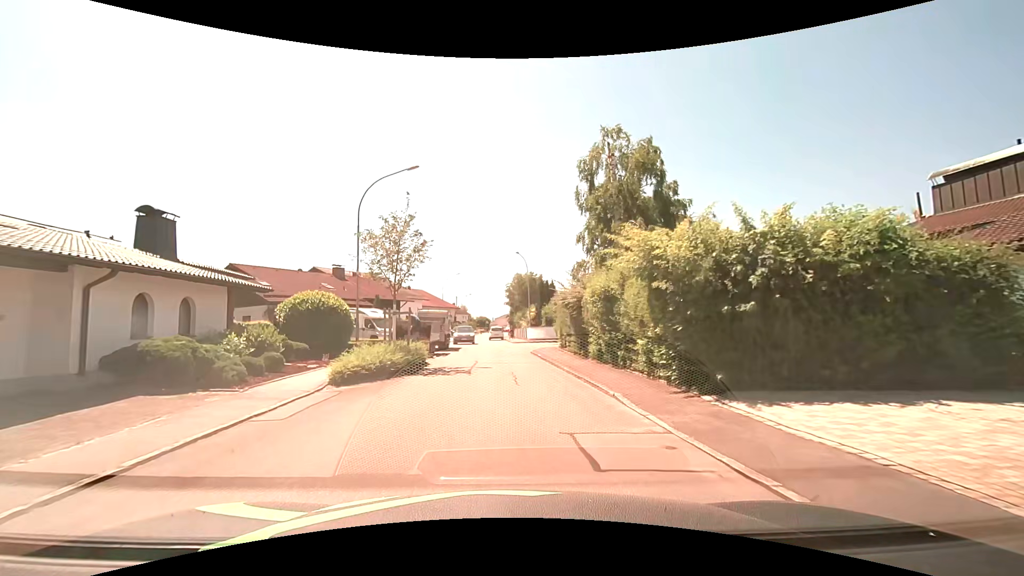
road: residential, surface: asphalt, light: Day
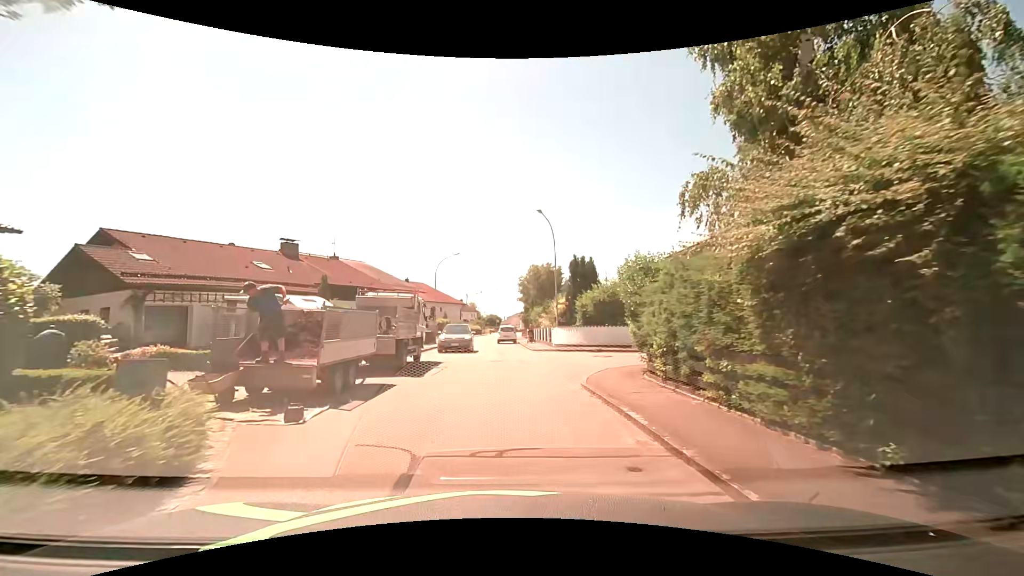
(-0.1, +15.0) m; -2°
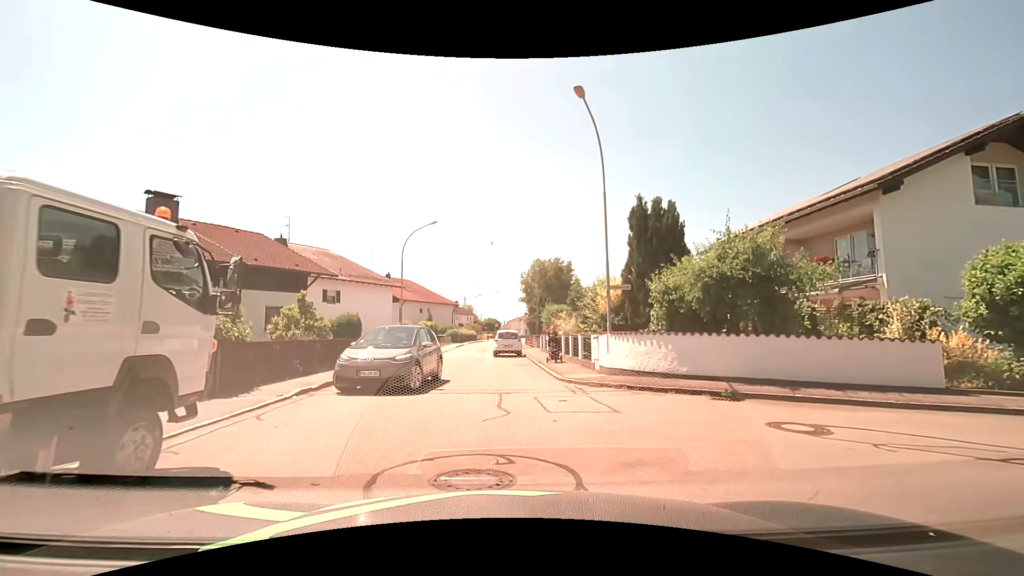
(0.0, +14.4) m; +1°
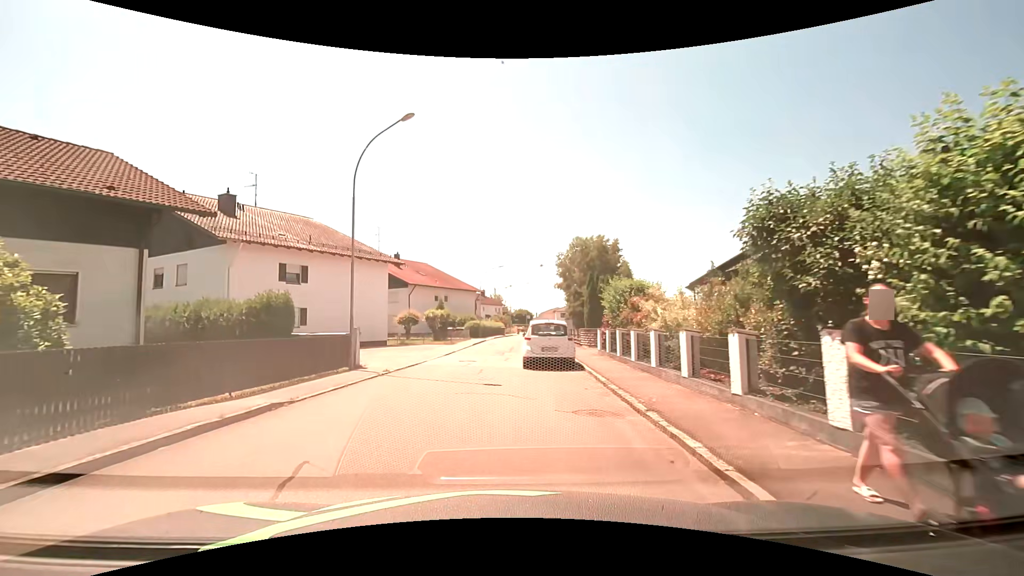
(-0.5, +14.1) m; -5°
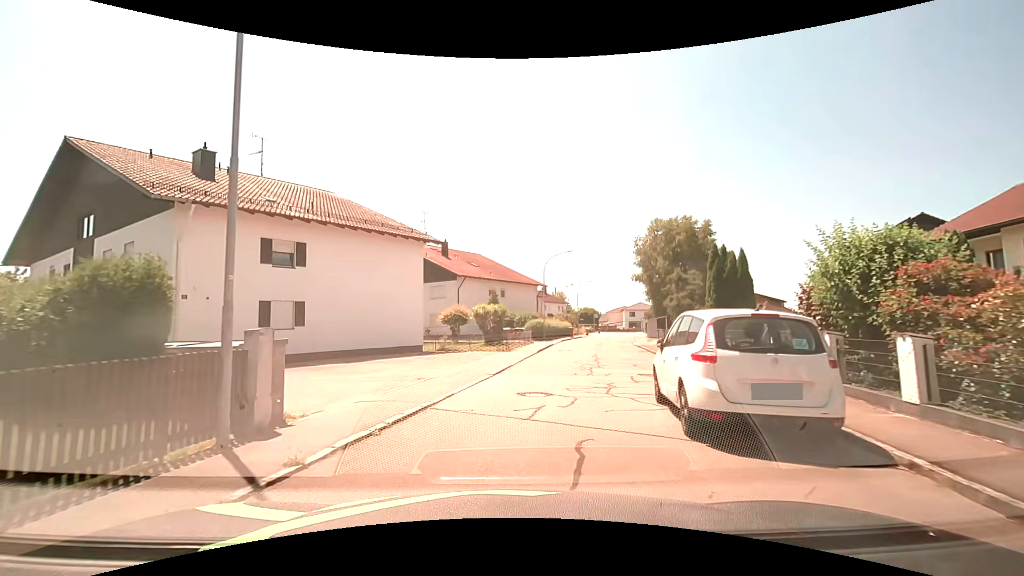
(-0.7, +10.6) m; -7°
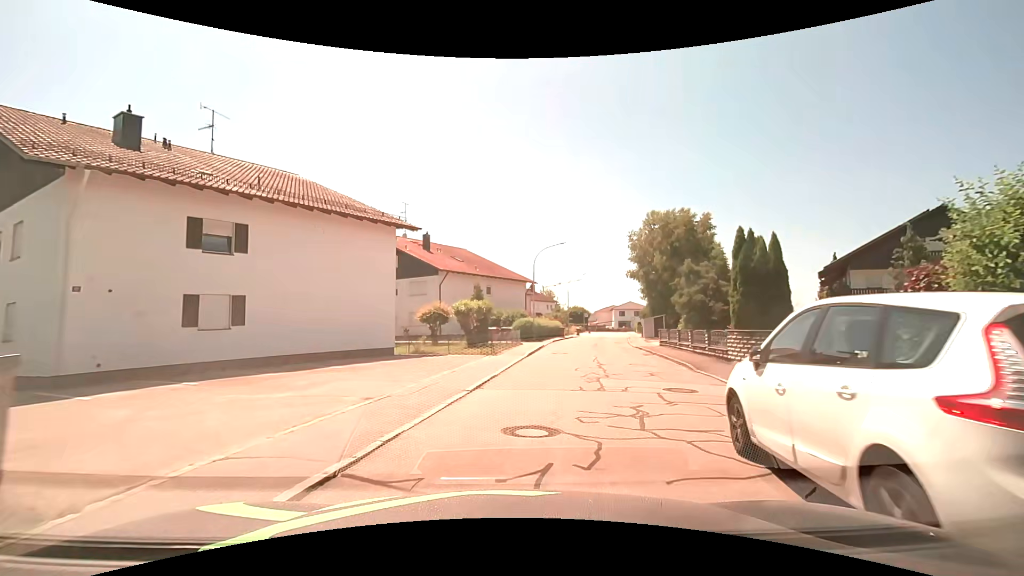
(0.0, +3.9) m; +1°
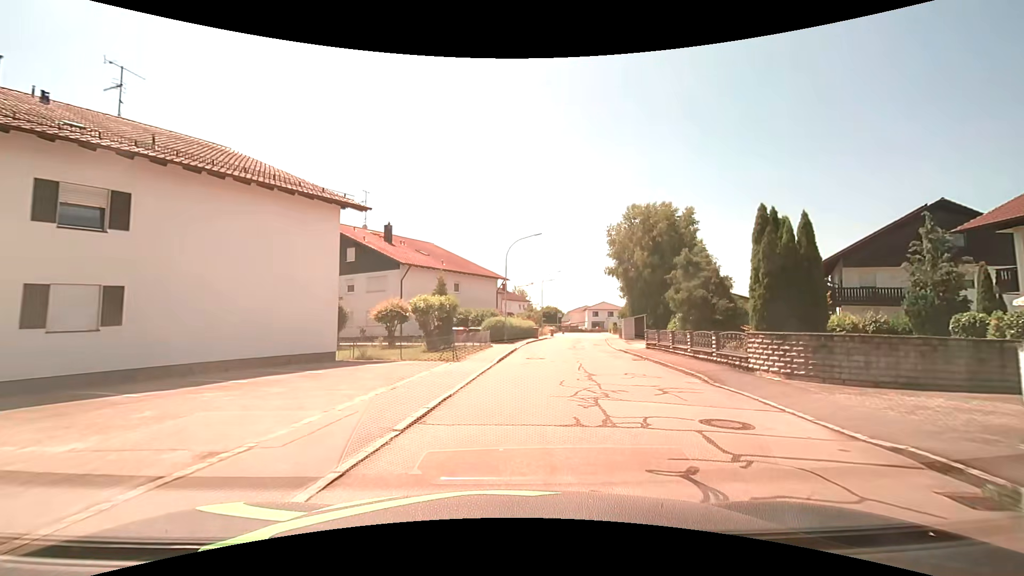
(+0.1, +4.0) m; +3°
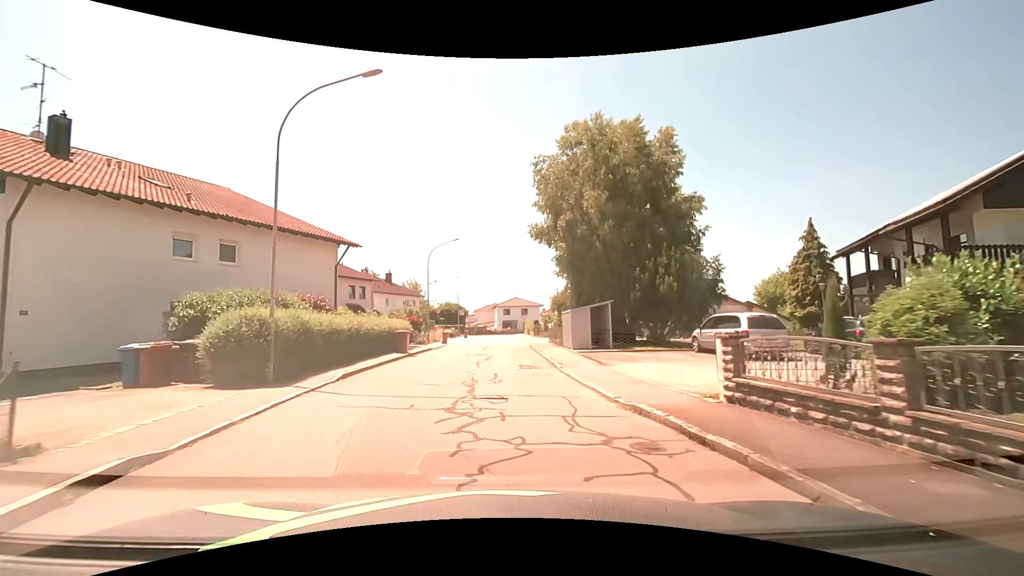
(+3.1, +22.3) m; +11°
(0, +10) (0, +20) (0, +30) (0, +40) (-1, +50) (-1, +60) (-1, +70) (-1, +80) (-1, +90) (-7, +98) m
